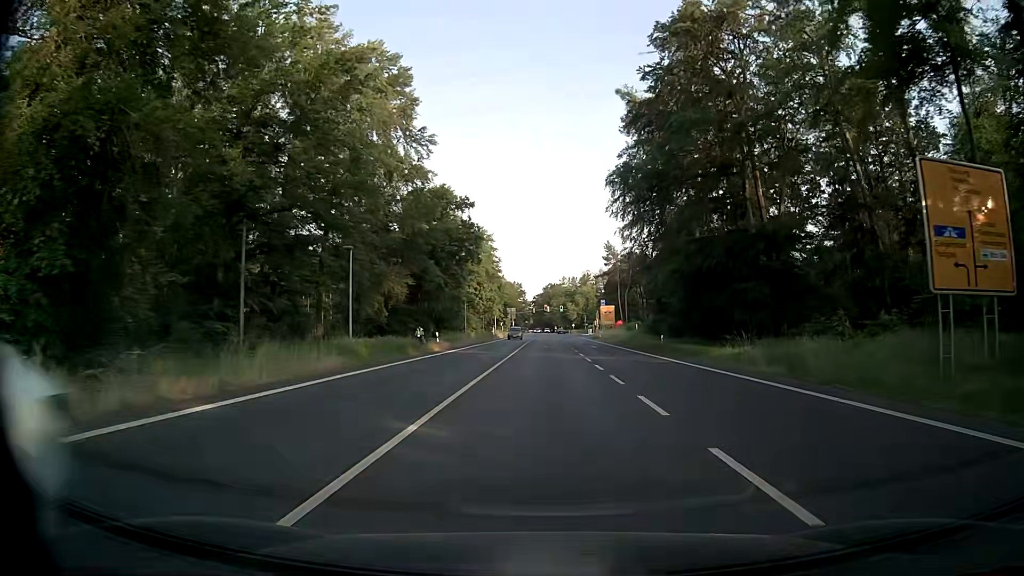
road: primary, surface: asphalt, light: Day
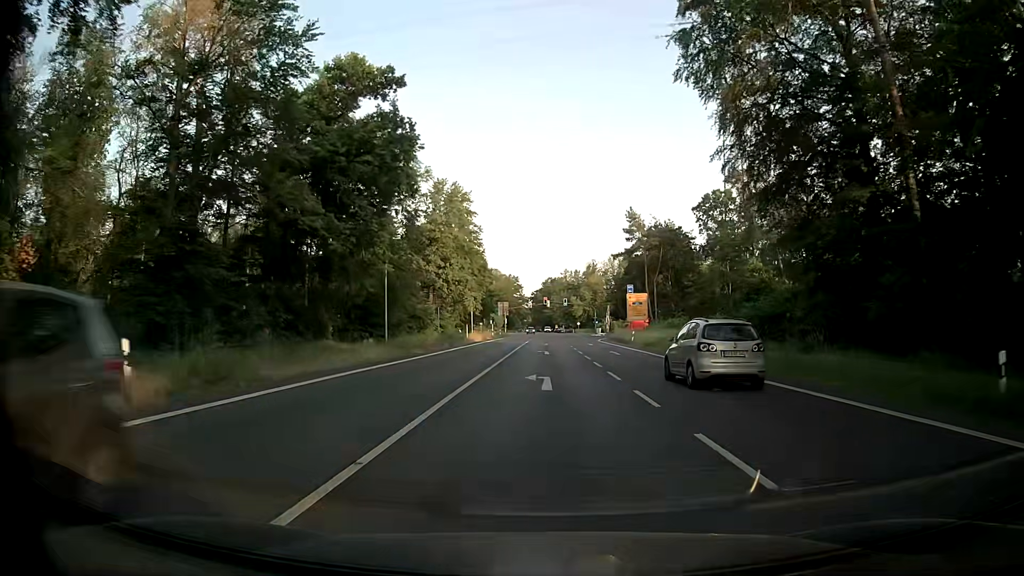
(0.0, +35.3) m; 0°
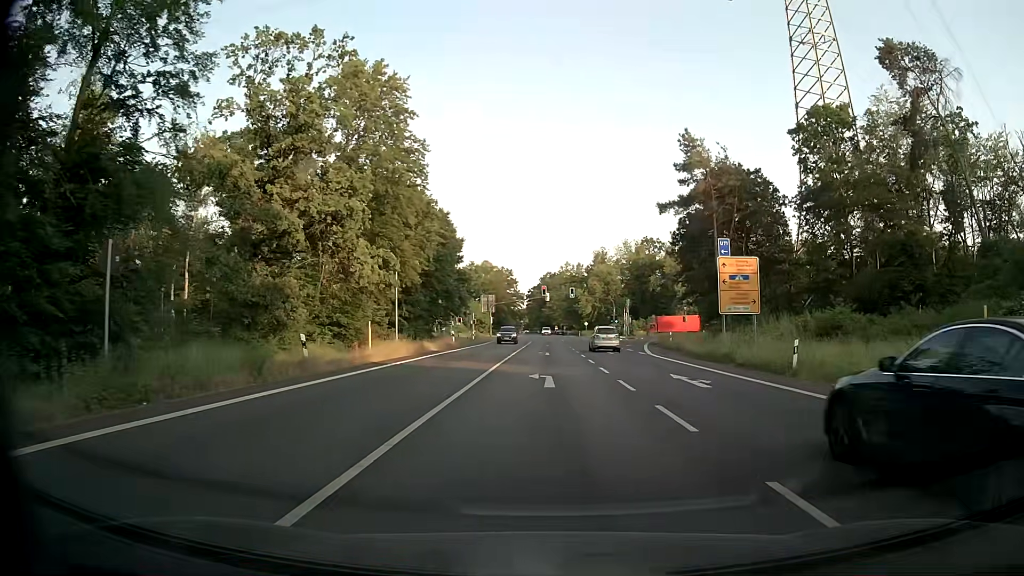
(0.0, +39.0) m; 0°
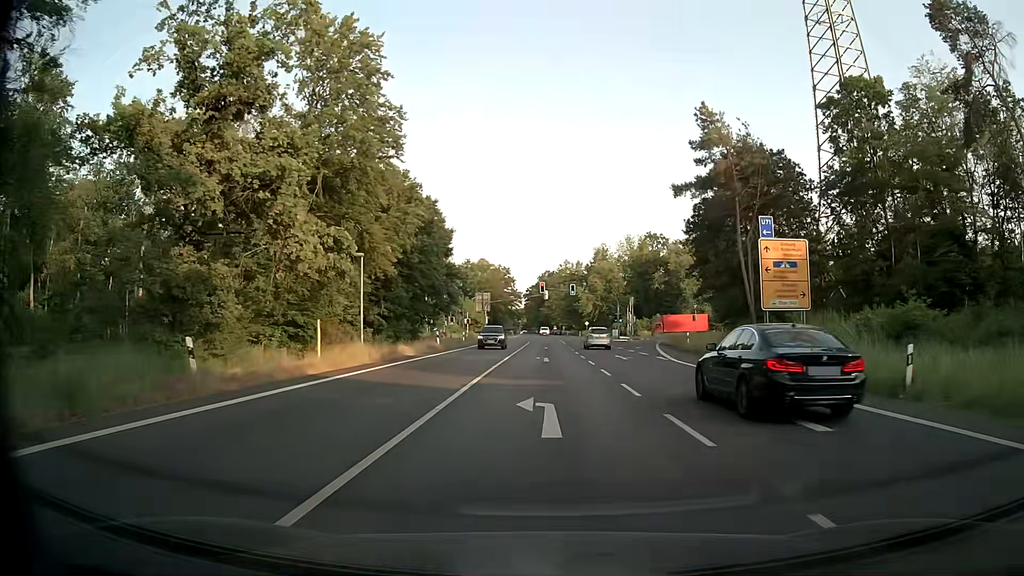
(+0.1, +7.1) m; +1°
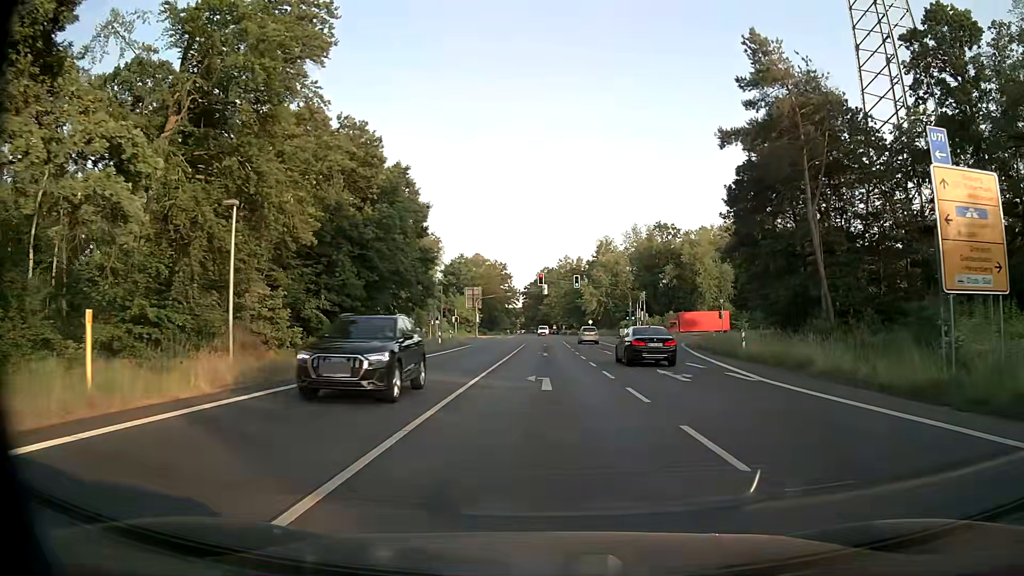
(0.0, +13.6) m; 0°
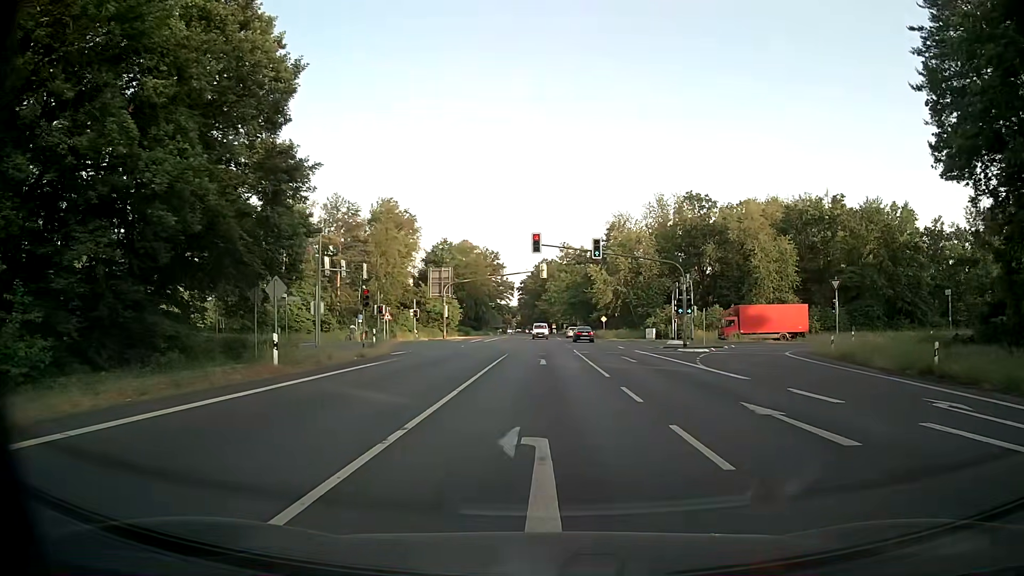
(+0.1, +30.0) m; 0°
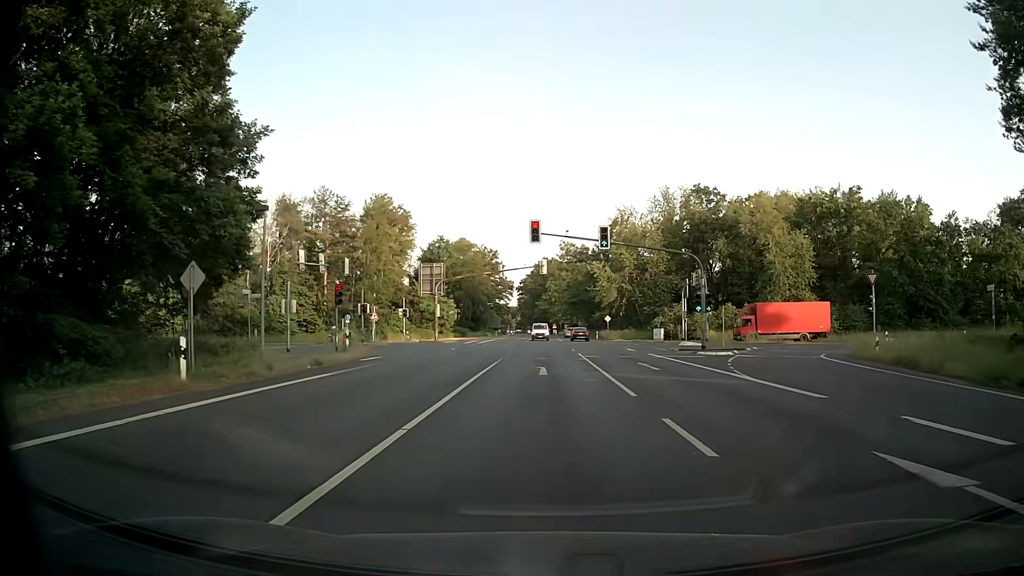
(0.0, +5.4) m; 0°
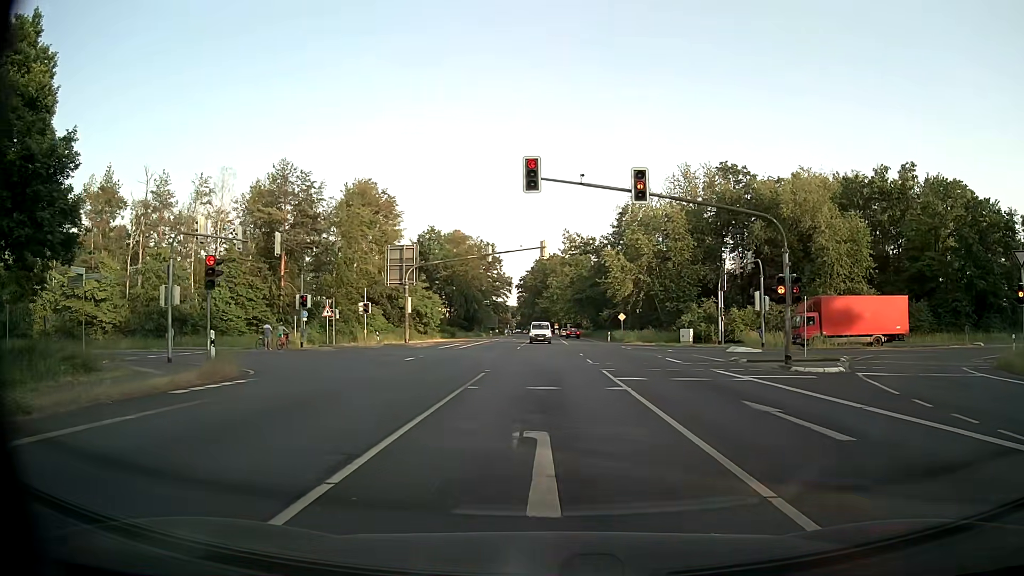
(0.0, +14.0) m; 0°
